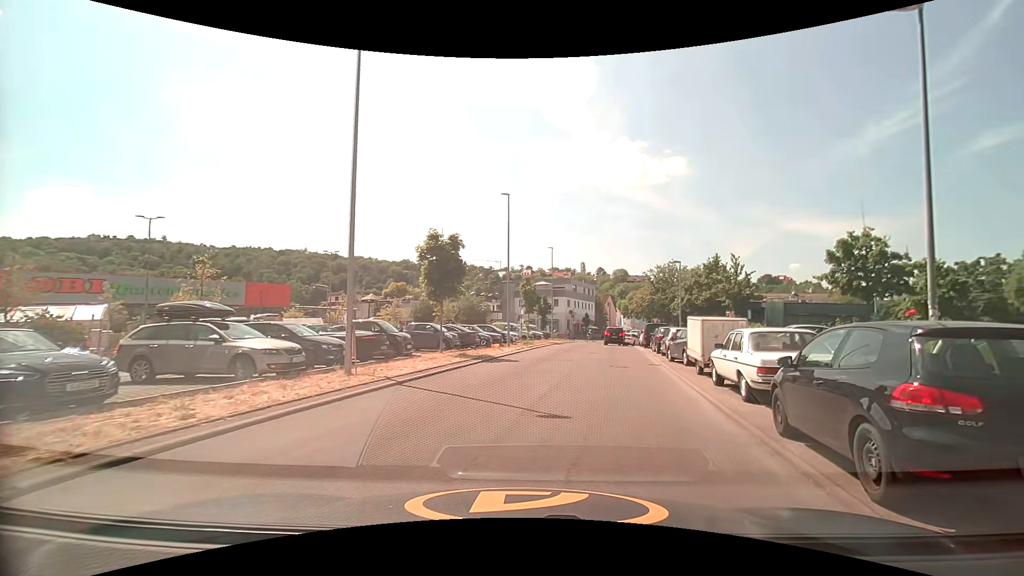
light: Day
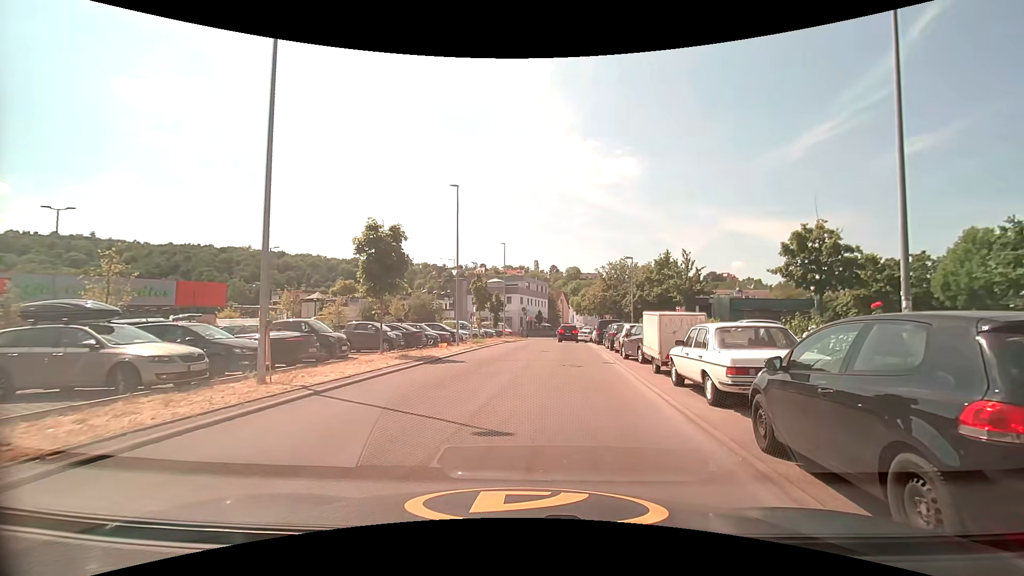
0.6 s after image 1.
(+0.2, +1.4) m; +7°
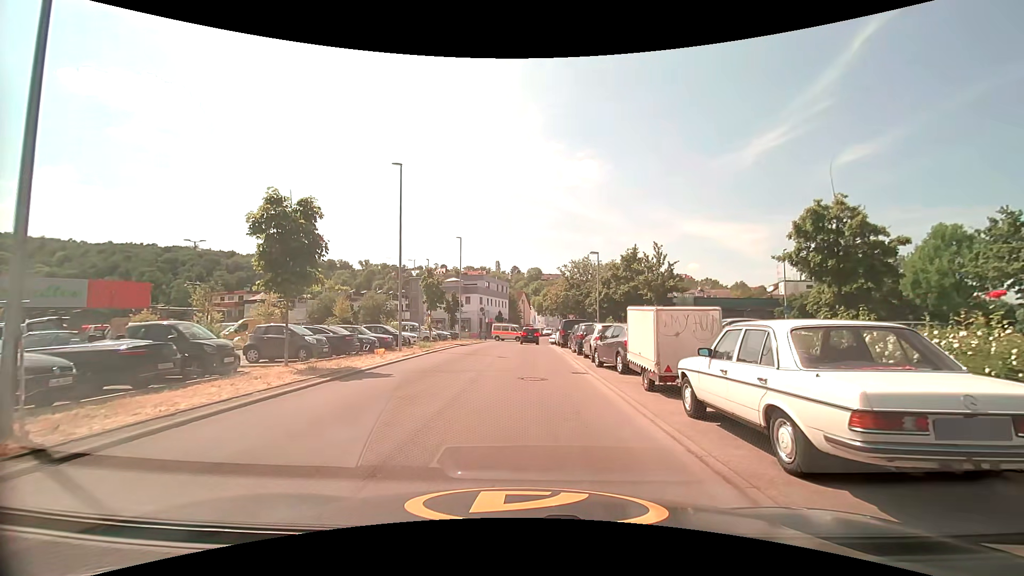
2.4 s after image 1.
(+0.4, +4.2) m; +6°
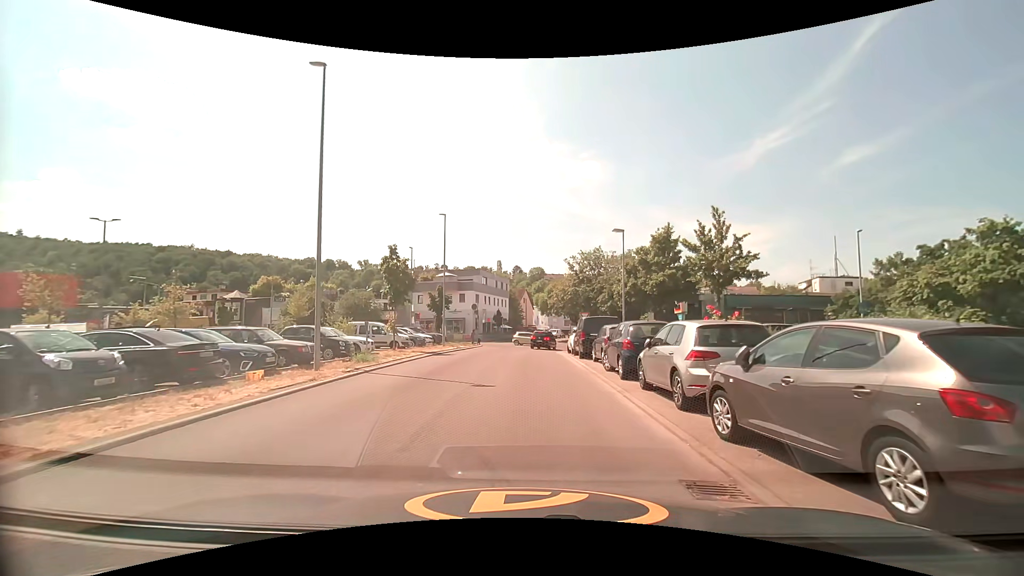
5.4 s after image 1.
(+0.3, +10.8) m; +1°
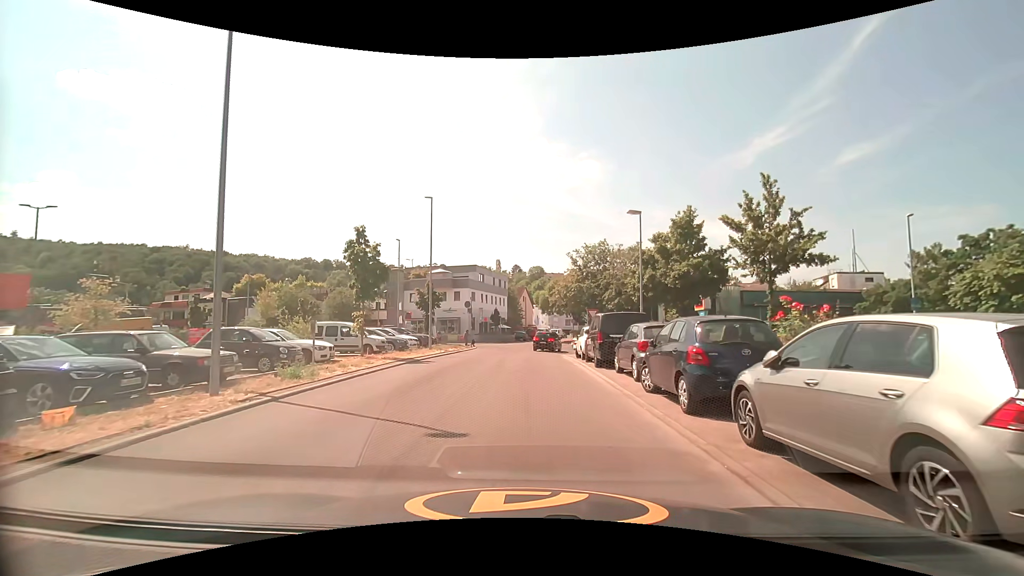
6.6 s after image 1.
(0.0, +5.2) m; -1°
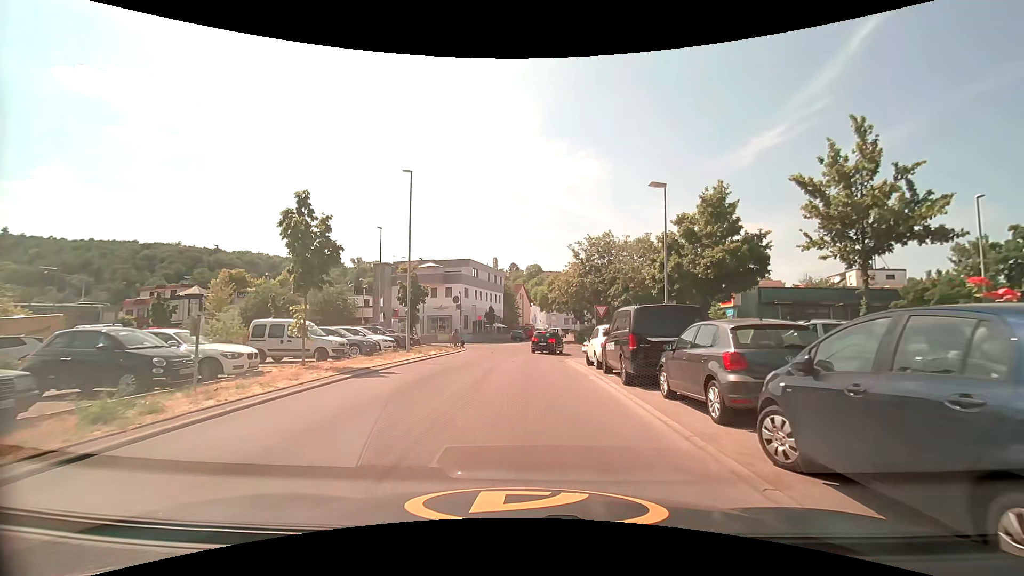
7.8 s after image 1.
(+0.1, +5.4) m; +2°
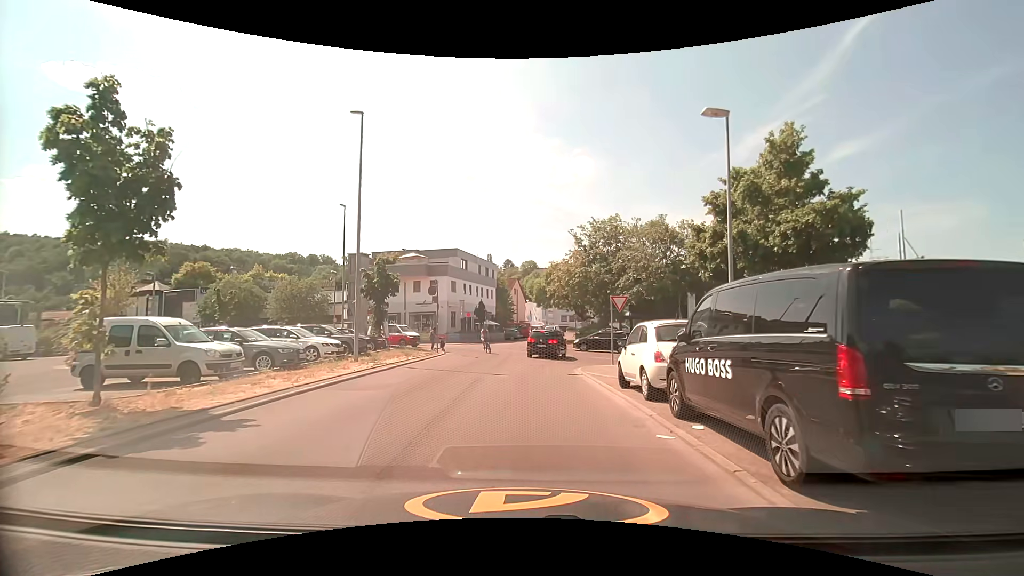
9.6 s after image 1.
(0.0, +7.5) m; 0°
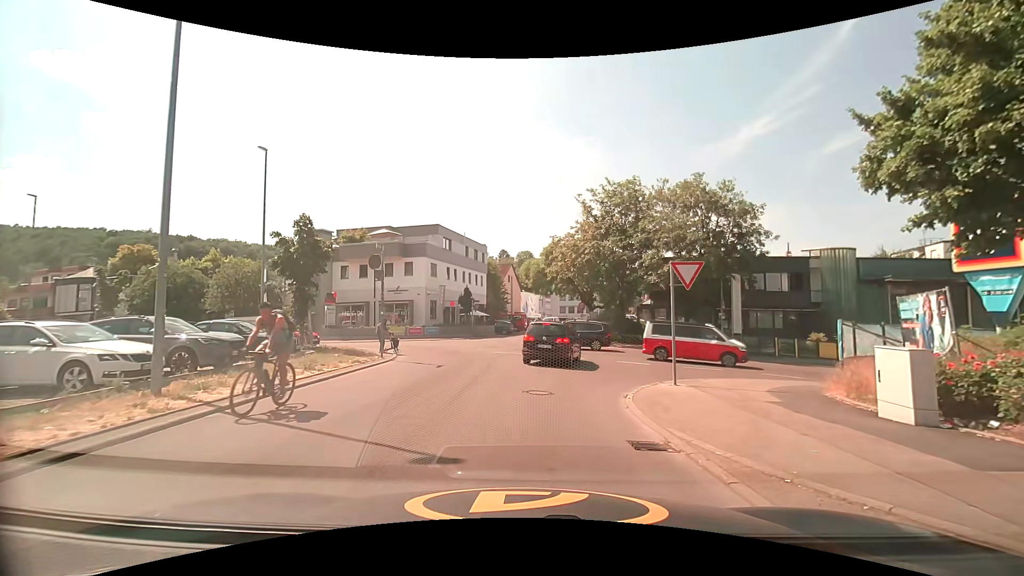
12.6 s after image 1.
(0.0, +10.3) m; 0°
